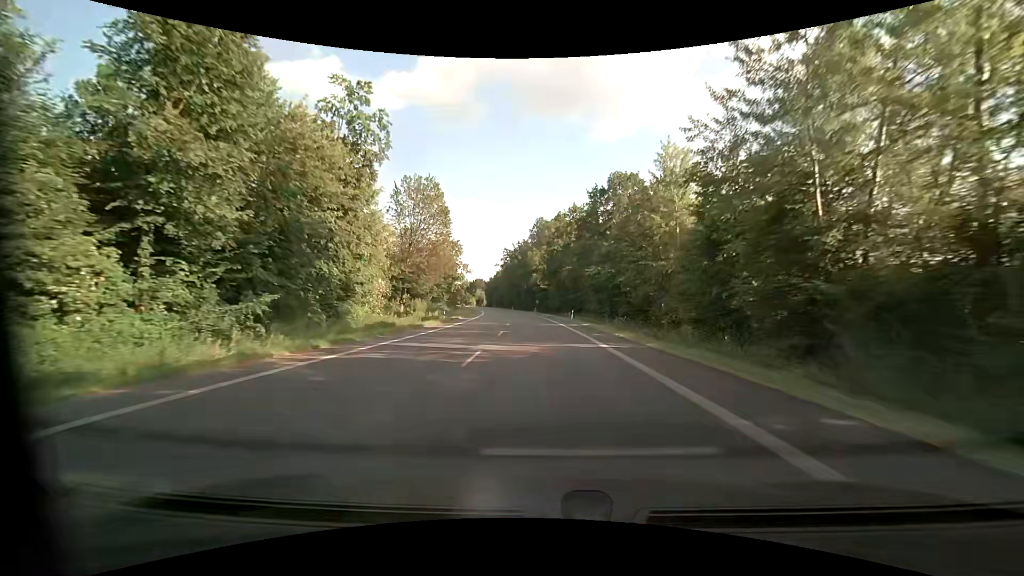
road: primary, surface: asphalt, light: Day
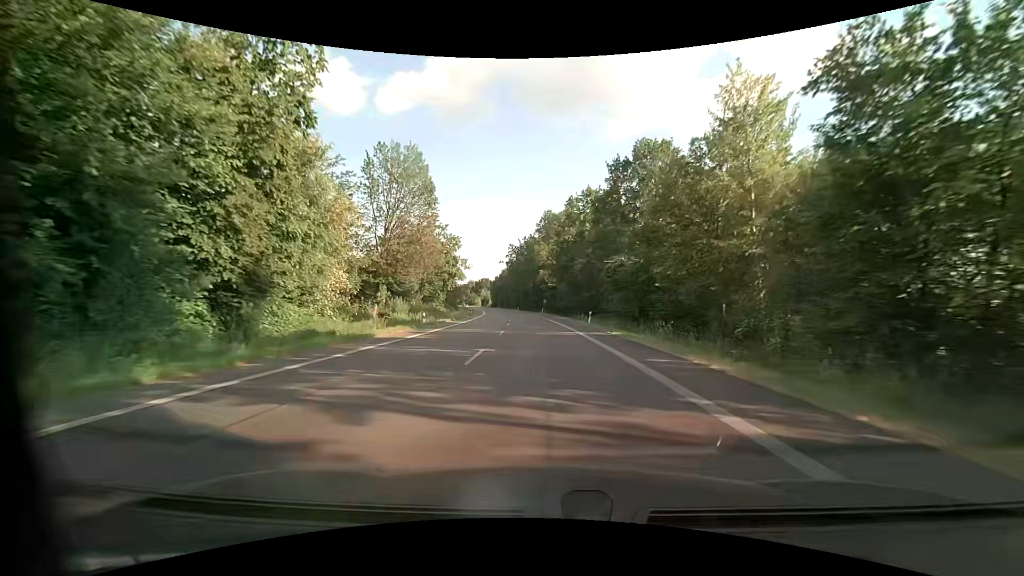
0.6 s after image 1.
(-0.1, +11.3) m; -1°
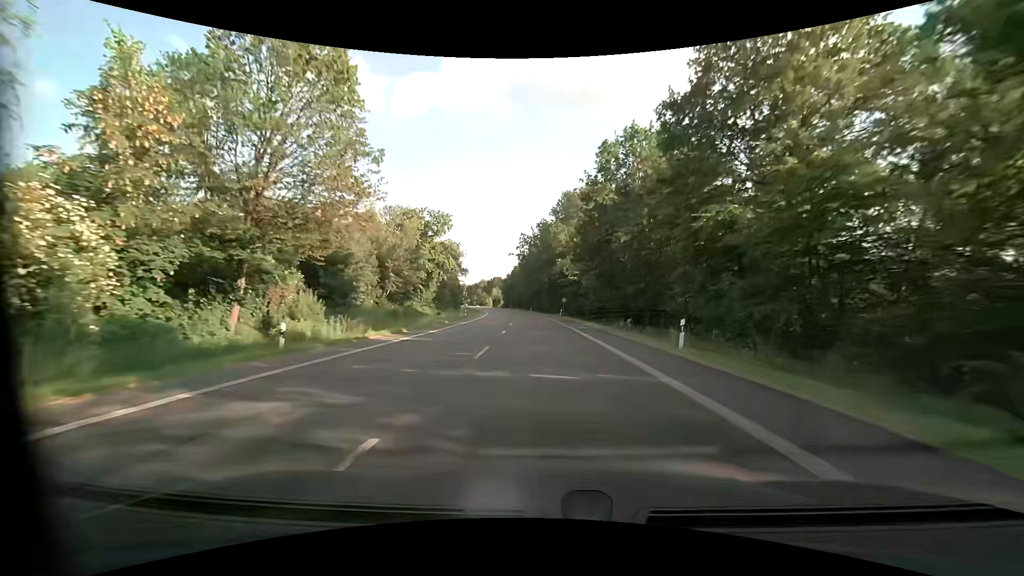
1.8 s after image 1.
(-0.4, +22.6) m; -2°
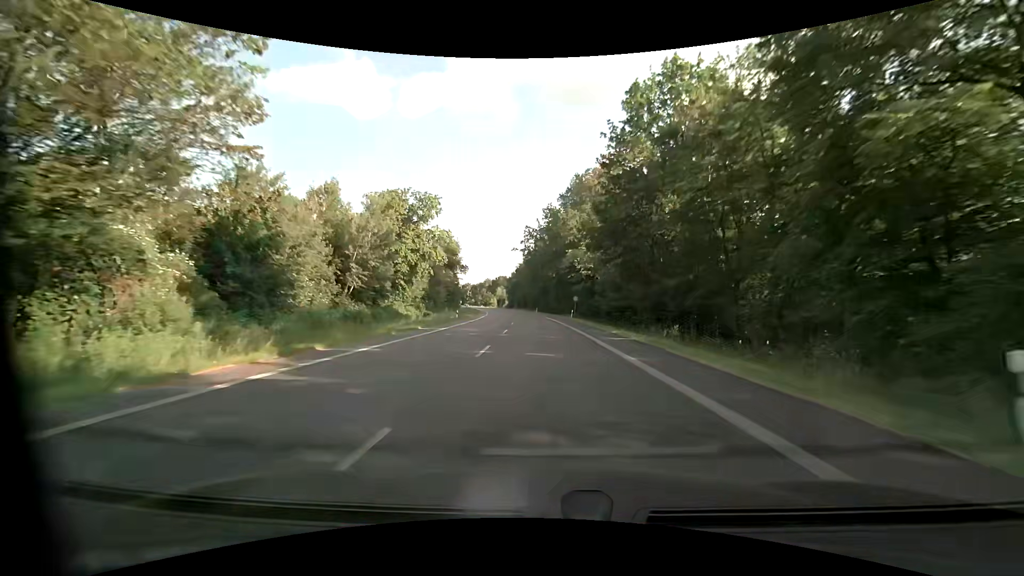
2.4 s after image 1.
(-0.1, +11.3) m; -1°
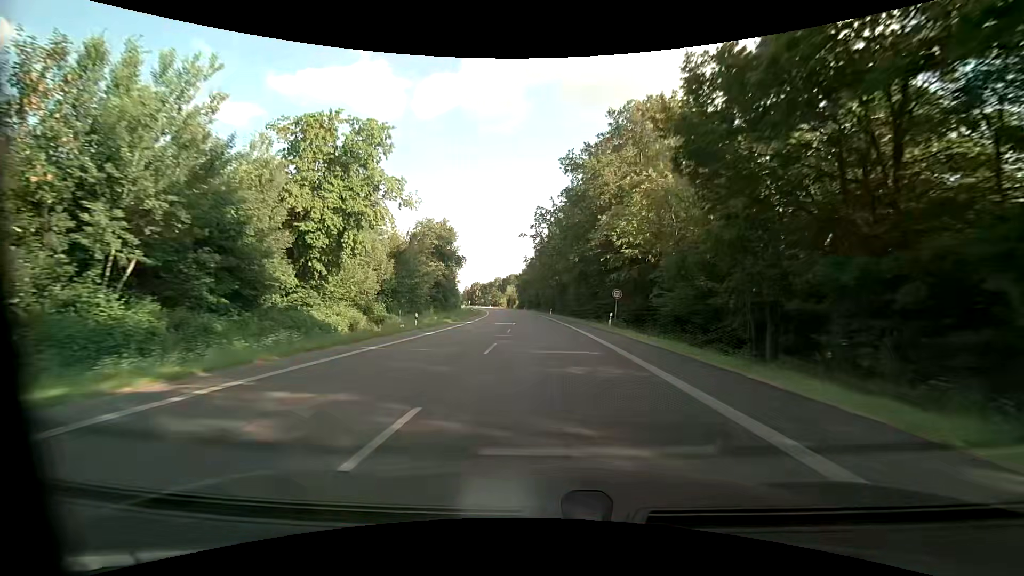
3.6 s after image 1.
(-0.1, +22.6) m; -1°
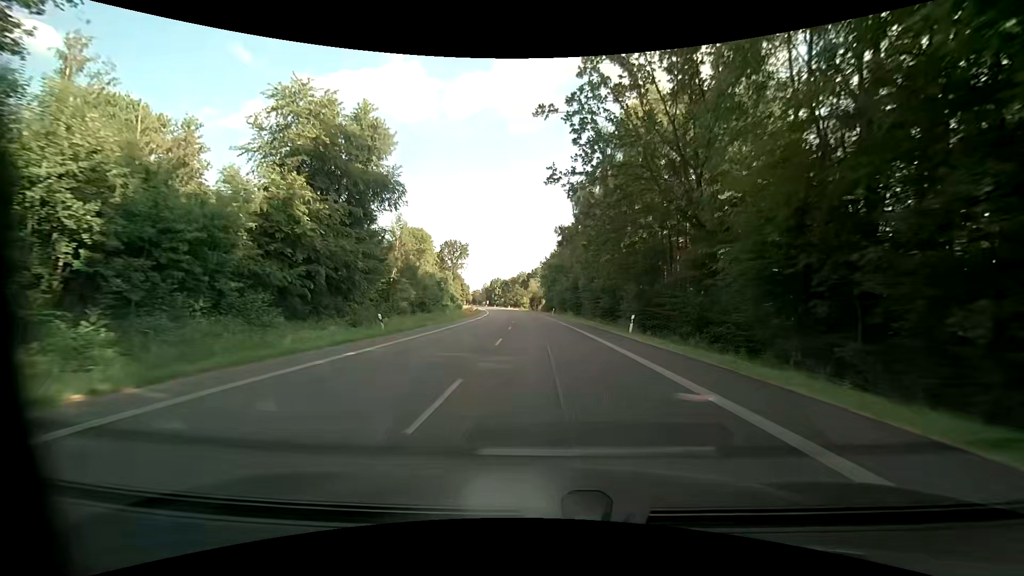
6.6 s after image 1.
(-1.8, +56.2) m; -4°
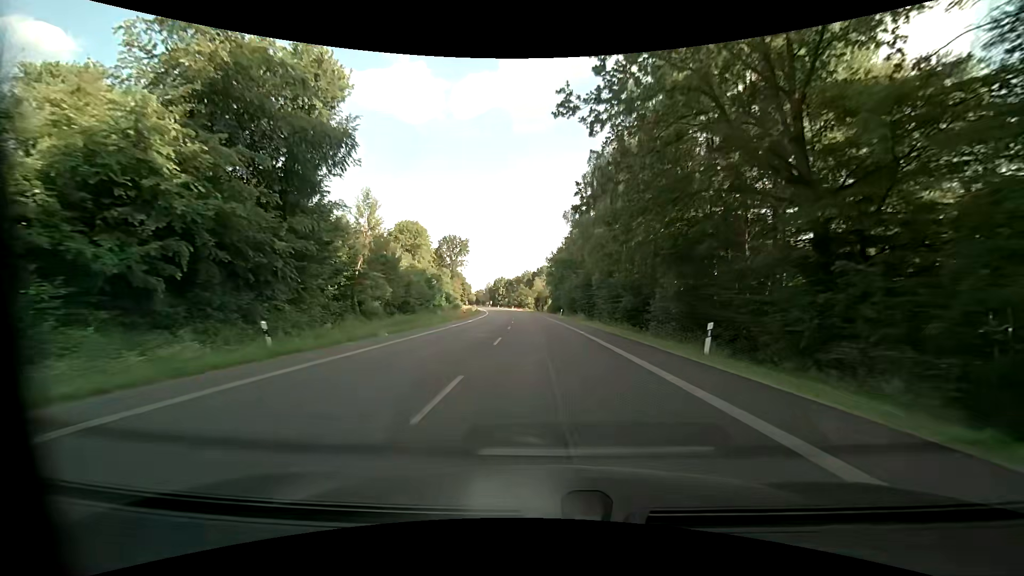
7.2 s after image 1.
(-0.1, +11.2) m; -1°
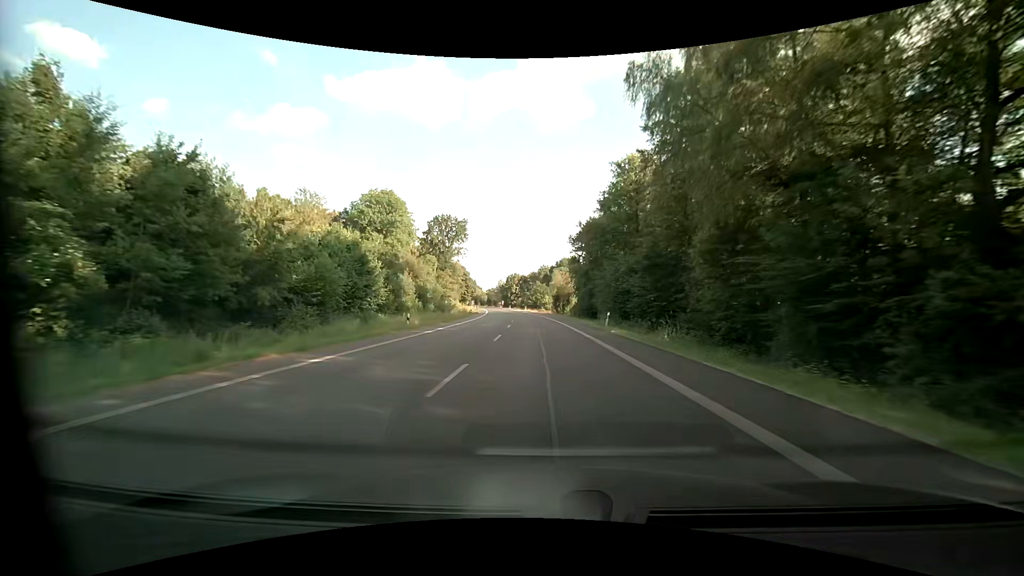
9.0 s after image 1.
(-0.5, +33.8) m; -2°
(0, +10) (0, +20) (0, +30) (-1, +40) (-1, +50) (-2, +60) (-2, +70) (-3, +80) (-4, +90) (-5, +100) m
